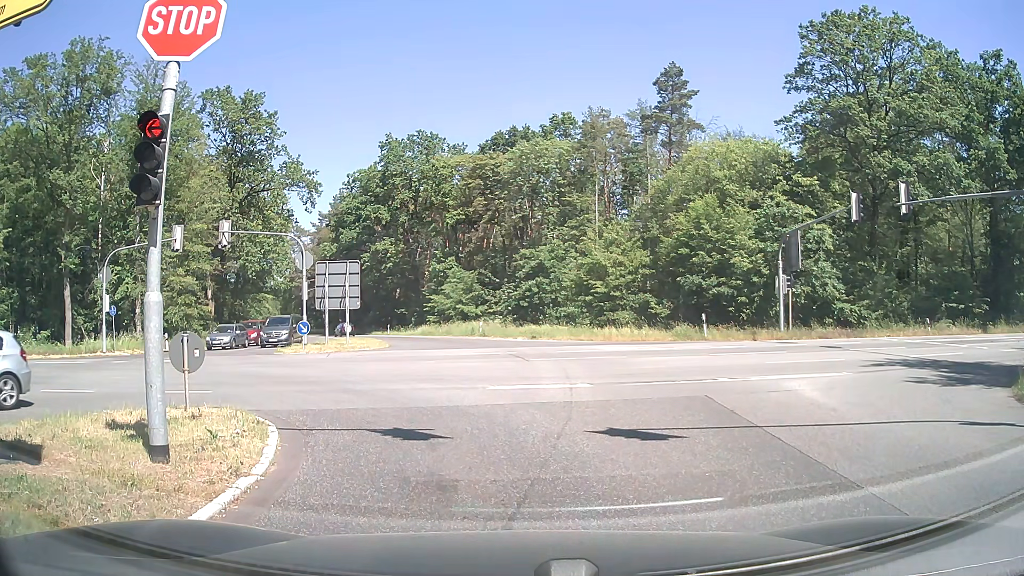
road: secondary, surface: asphalt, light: Day
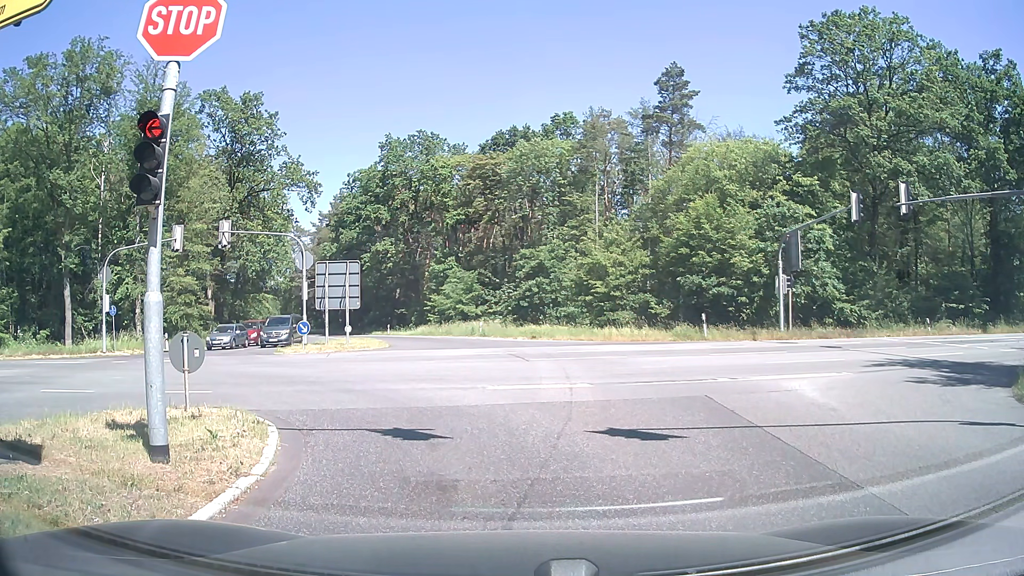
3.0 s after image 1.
(0.0, 0.0) m; 0°
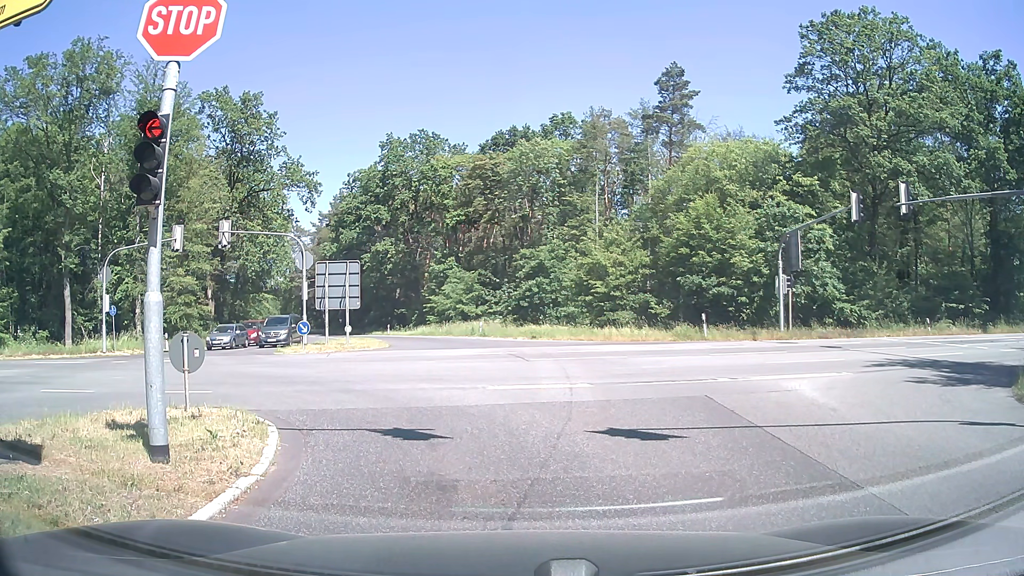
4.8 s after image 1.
(0.0, 0.0) m; 0°
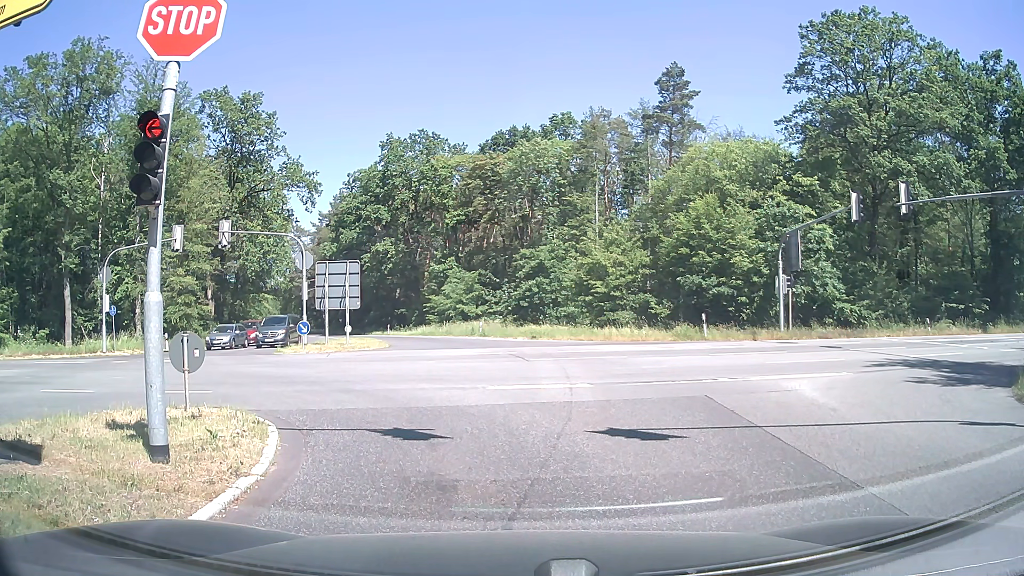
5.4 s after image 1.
(0.0, 0.0) m; 0°
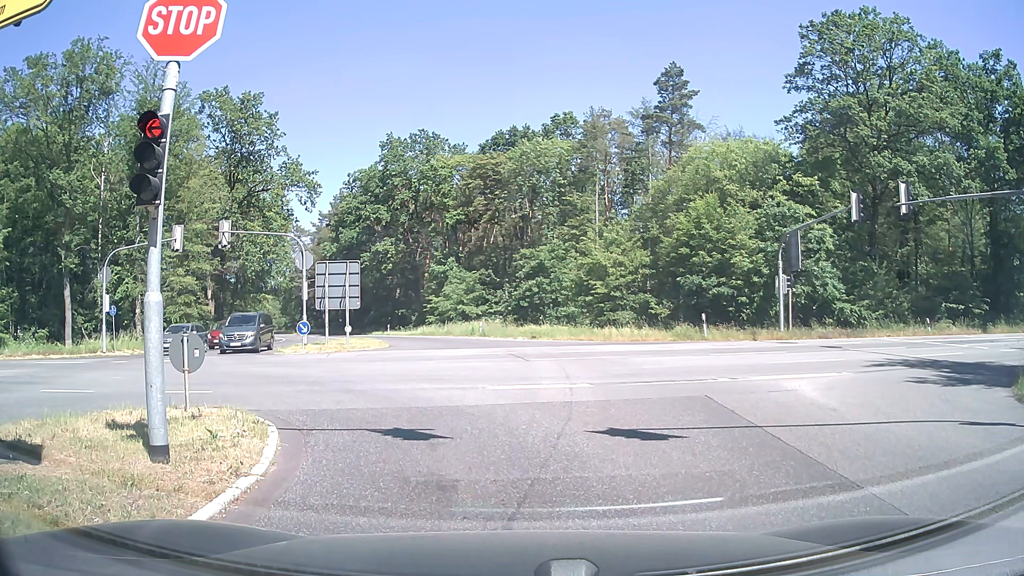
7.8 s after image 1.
(0.0, 0.0) m; 0°
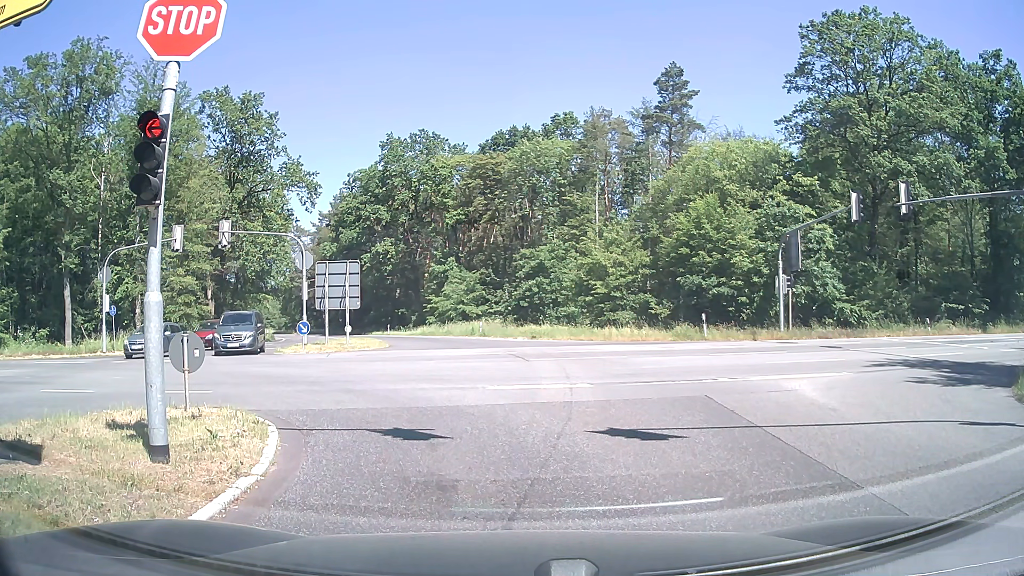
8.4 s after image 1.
(0.0, 0.0) m; 0°
(0, +10) (-5, +18) (-14, +23) (-24, +23) (-34, +22) (-44, +20) (-54, +18) (-64, +16) (-73, +15) (-83, +13) m
